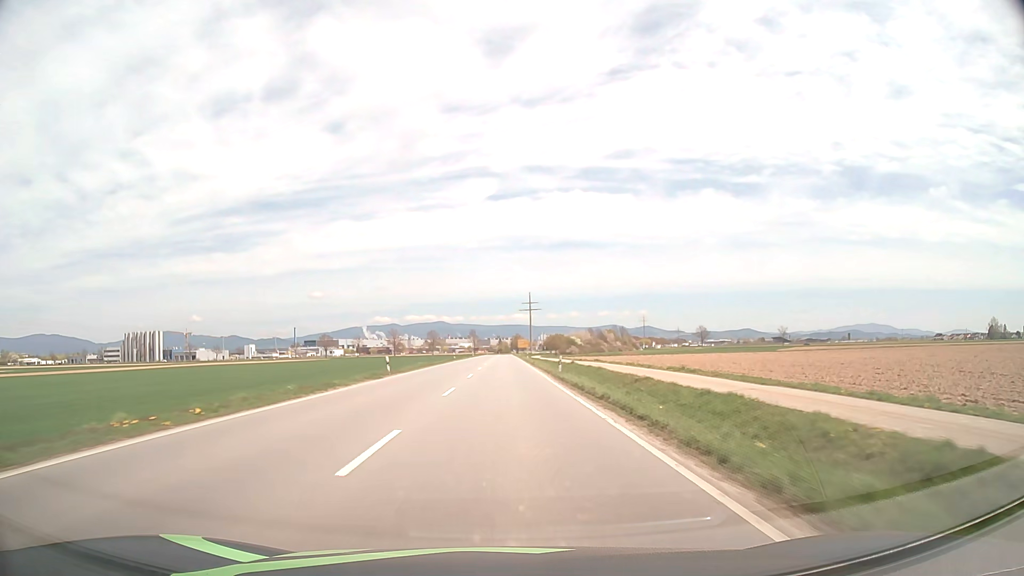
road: tertiary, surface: asphalt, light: Day
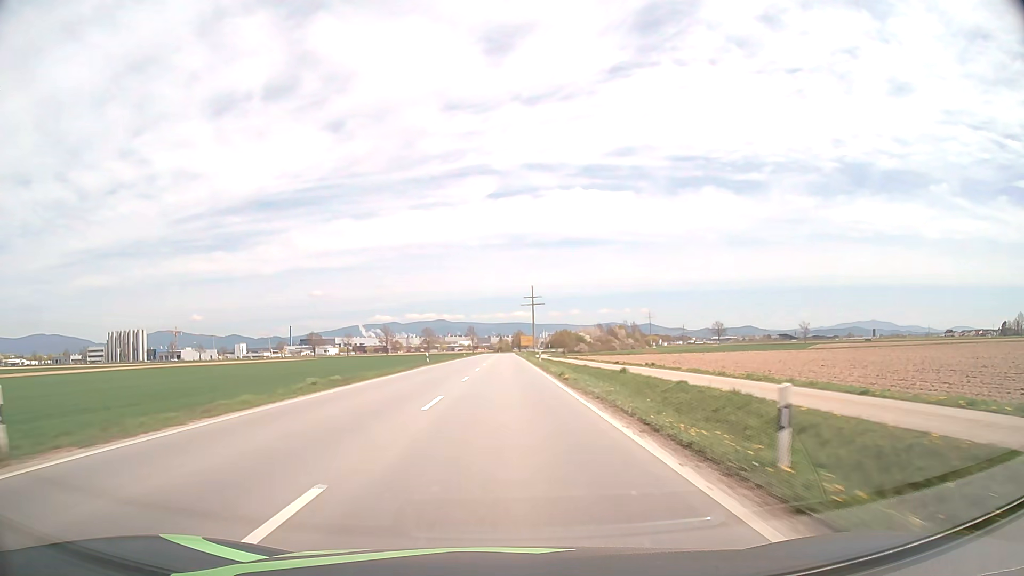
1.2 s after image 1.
(0.0, +28.8) m; 0°
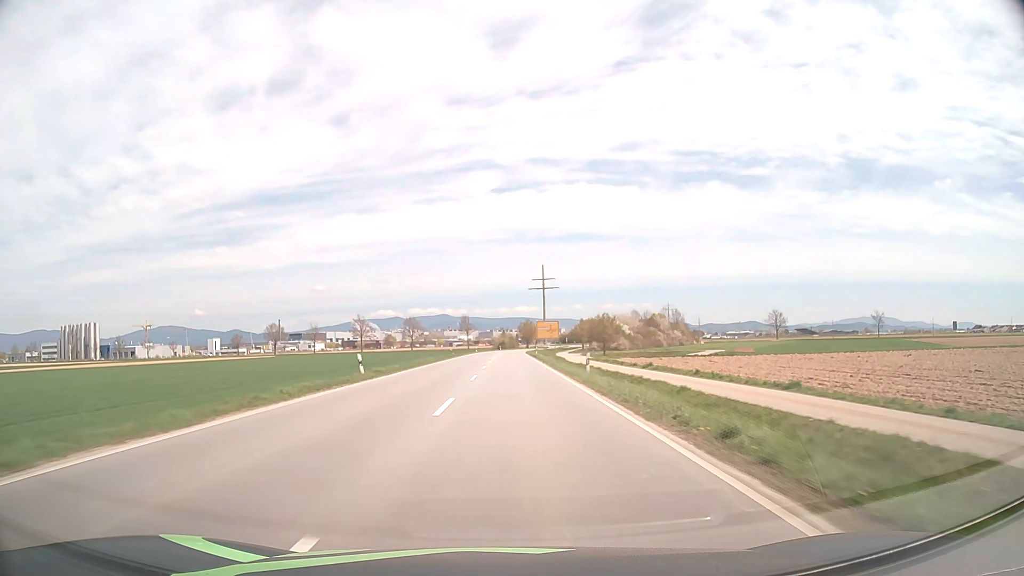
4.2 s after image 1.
(-0.3, +74.0) m; 0°
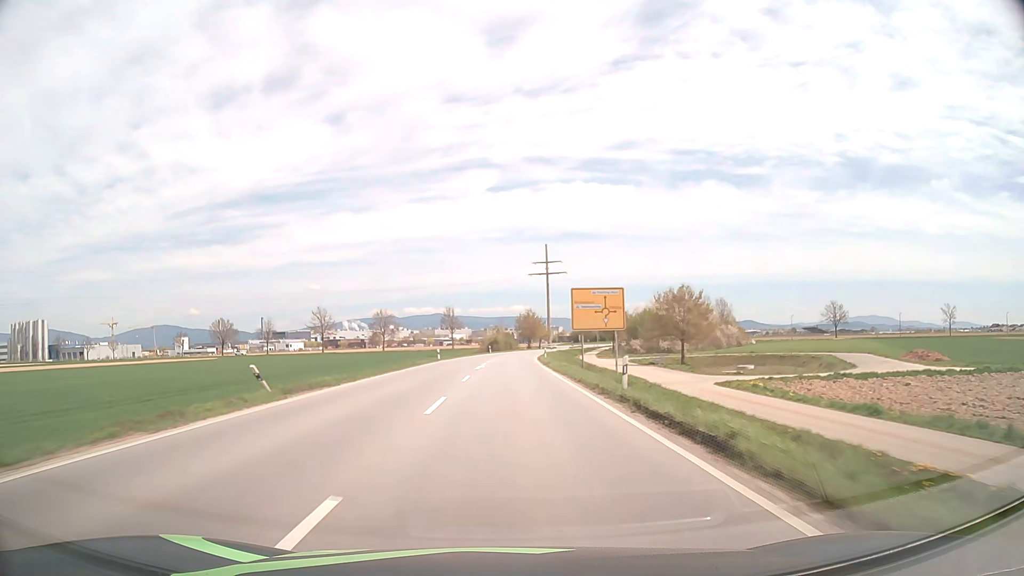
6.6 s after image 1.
(+0.2, +57.0) m; 0°
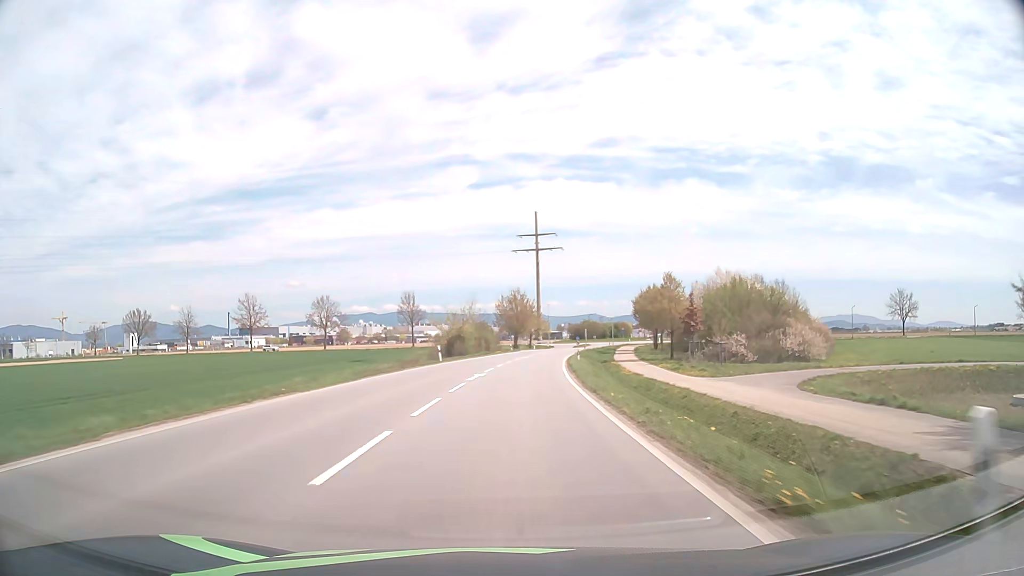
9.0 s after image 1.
(+0.5, +53.4) m; +2°
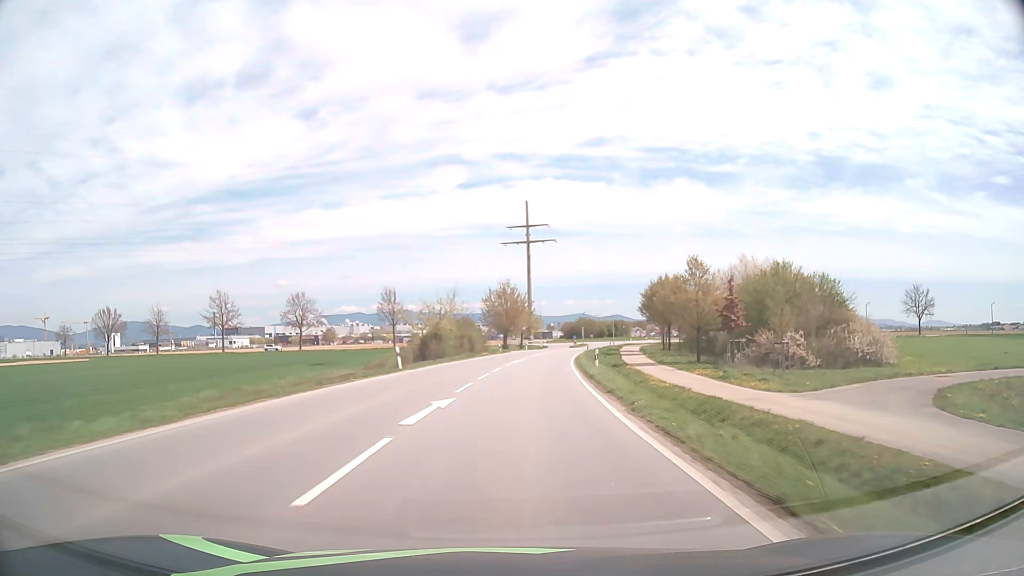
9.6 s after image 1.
(+0.1, +12.8) m; +1°
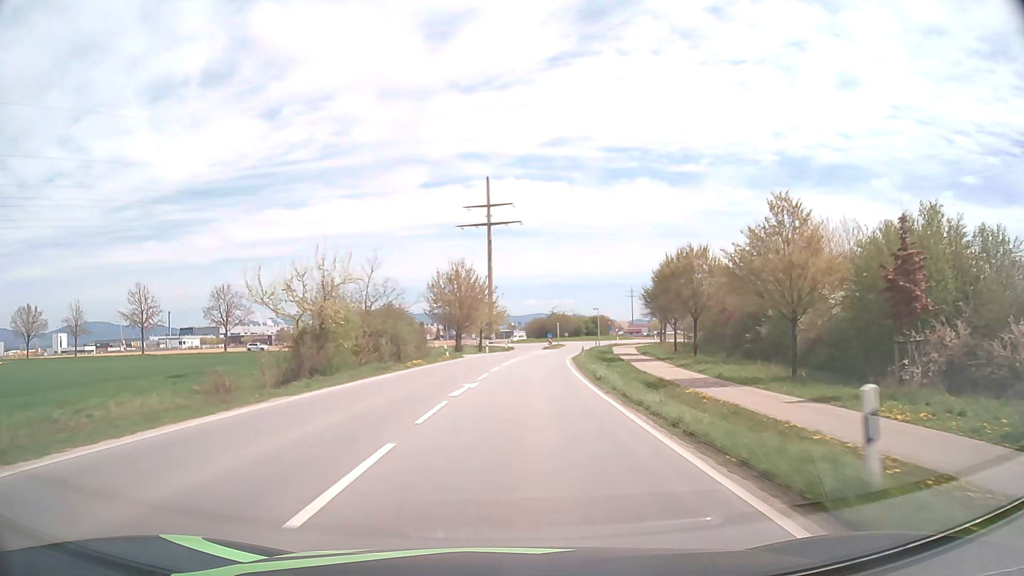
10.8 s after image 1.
(+0.7, +24.4) m; +3°
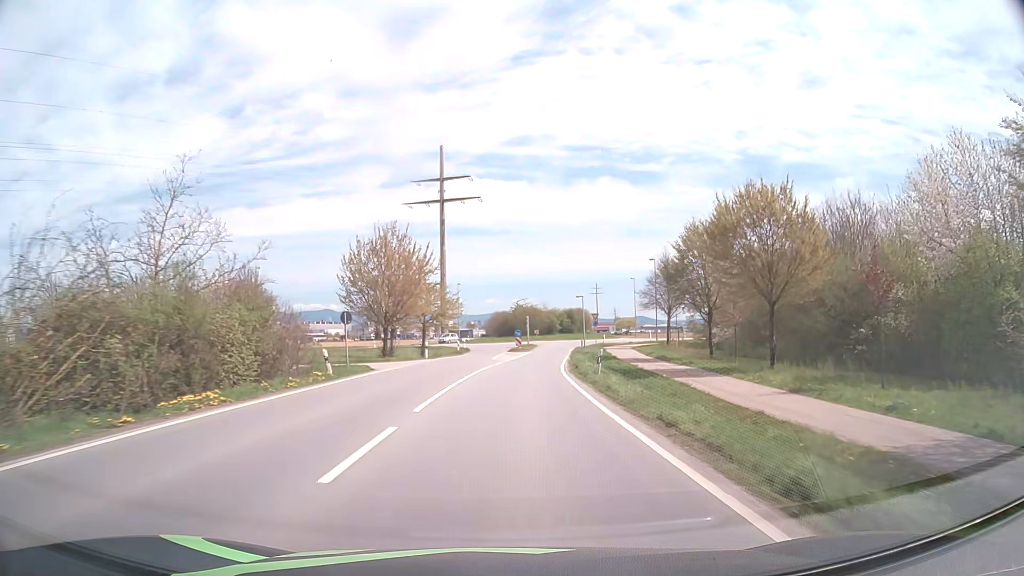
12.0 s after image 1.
(+0.7, +22.3) m; +4°
(0, +10) (0, +20) (+1, +30) (+2, +40) (+3, +50) (+4, +60) (+5, +70) (+9, +79) (+16, +87) (+19, +96) m
